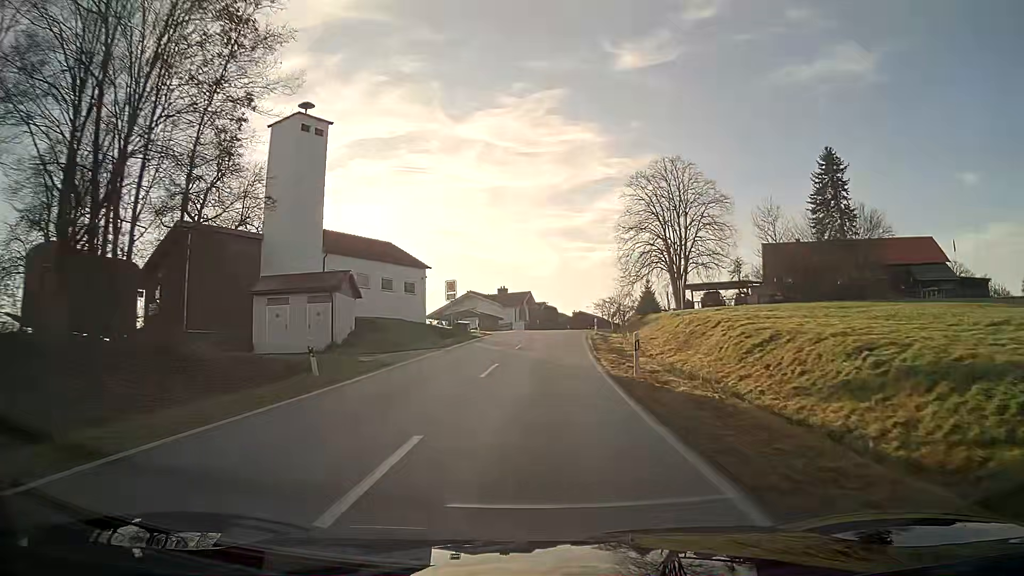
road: tertiary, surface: asphalt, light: Day
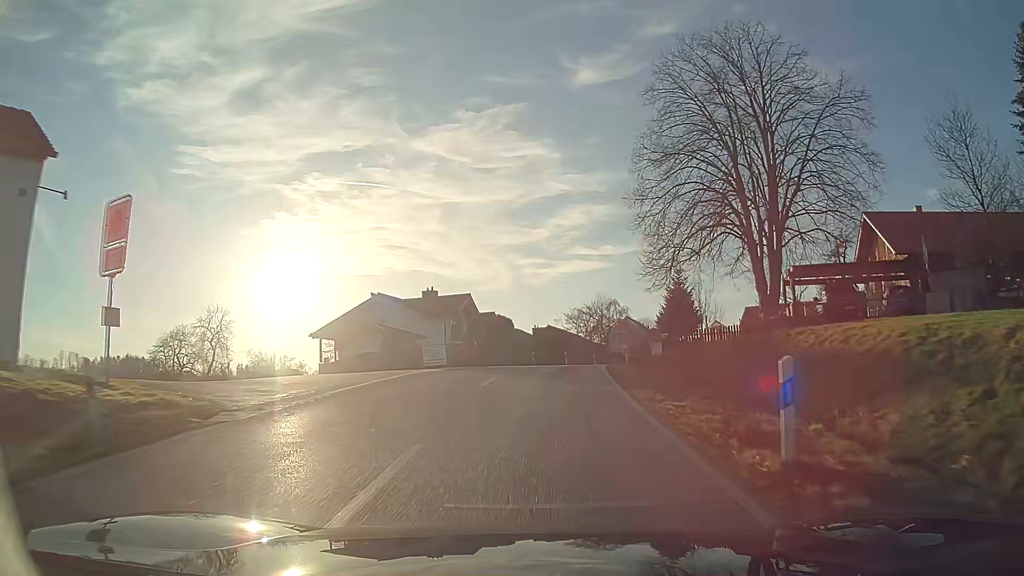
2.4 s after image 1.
(+1.1, +36.8) m; +4°
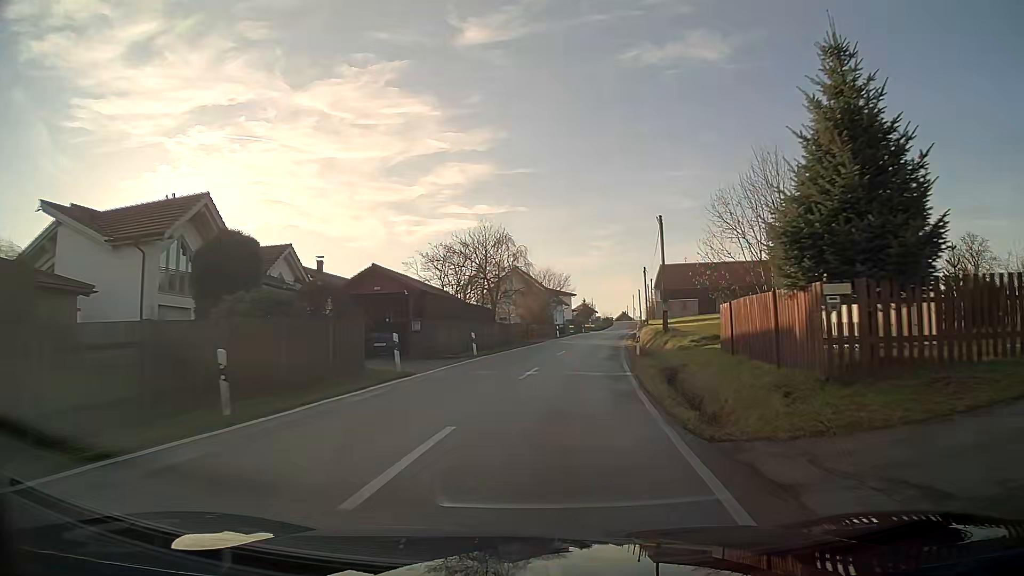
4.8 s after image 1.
(+2.7, +34.8) m; +11°
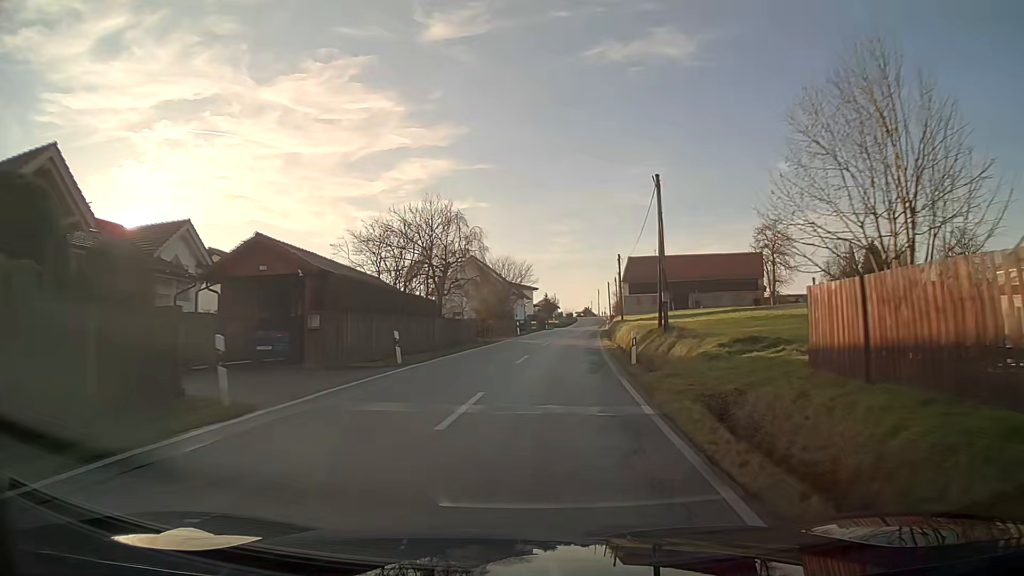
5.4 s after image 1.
(+0.2, +8.7) m; +3°
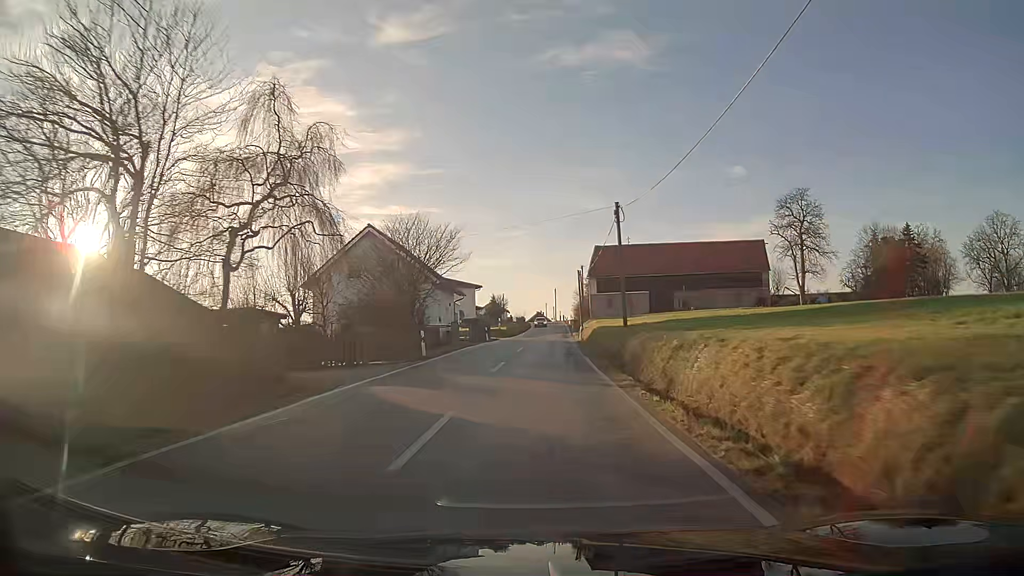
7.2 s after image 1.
(+1.1, +26.5) m; +4°
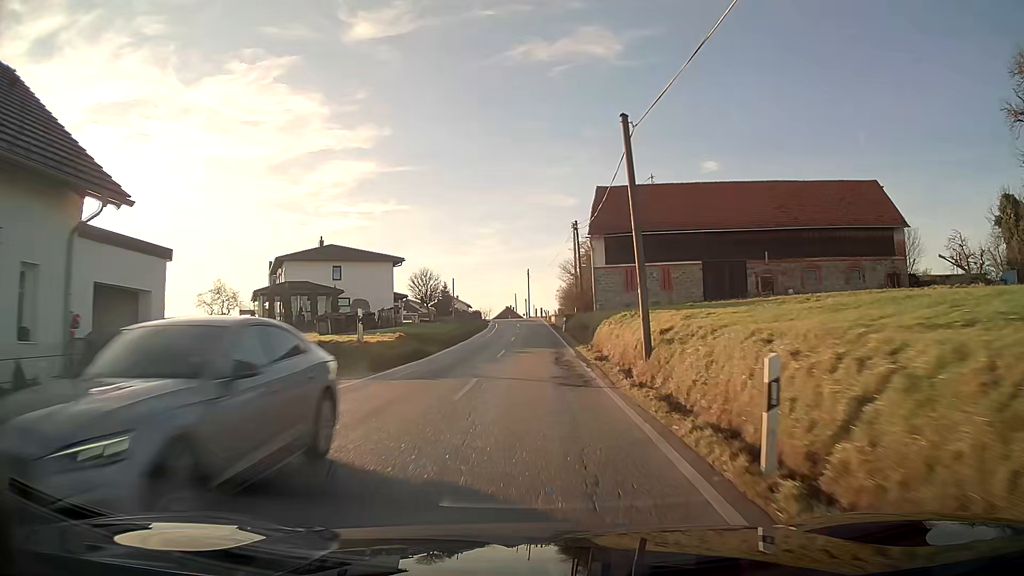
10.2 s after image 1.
(+0.9, +43.5) m; +2°
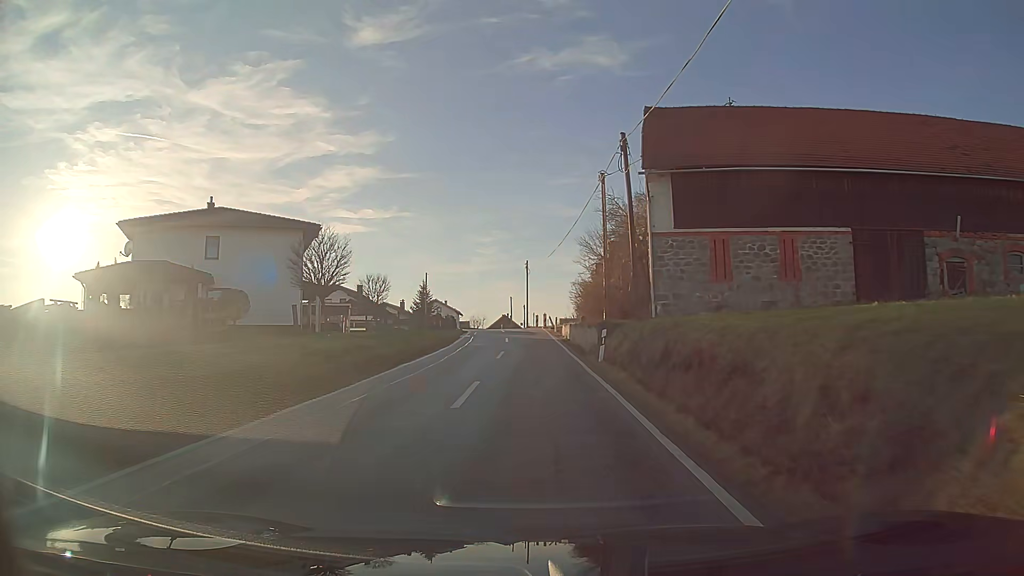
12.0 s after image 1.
(+0.1, +25.3) m; 0°
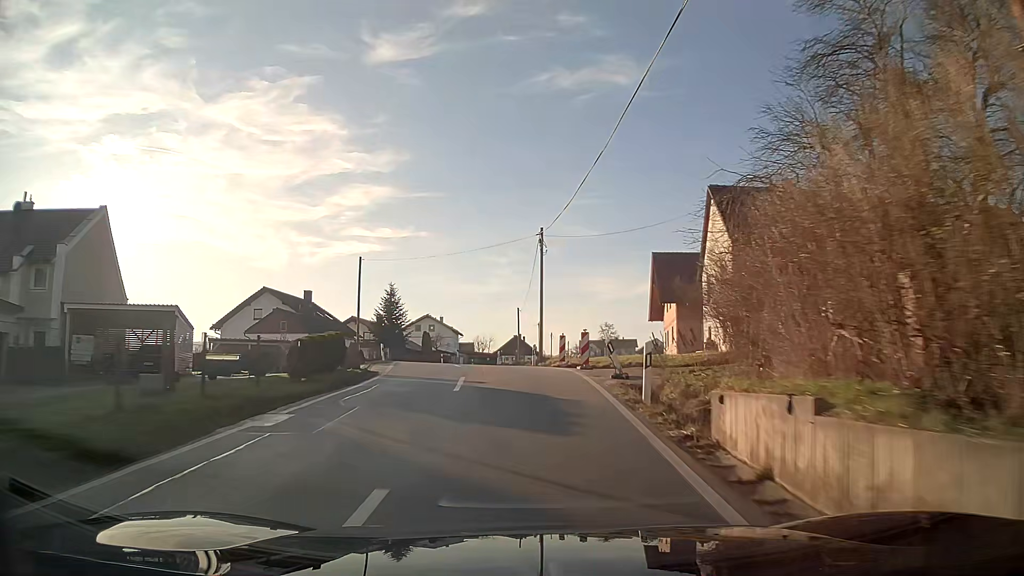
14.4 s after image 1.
(-0.2, +33.1) m; -2°
(0, +10) (-1, +20) (-2, +30) (-3, +40) (-4, +50) (-4, +60) (-3, +70) (-2, +80) (-2, +90) (-1, +100) m
